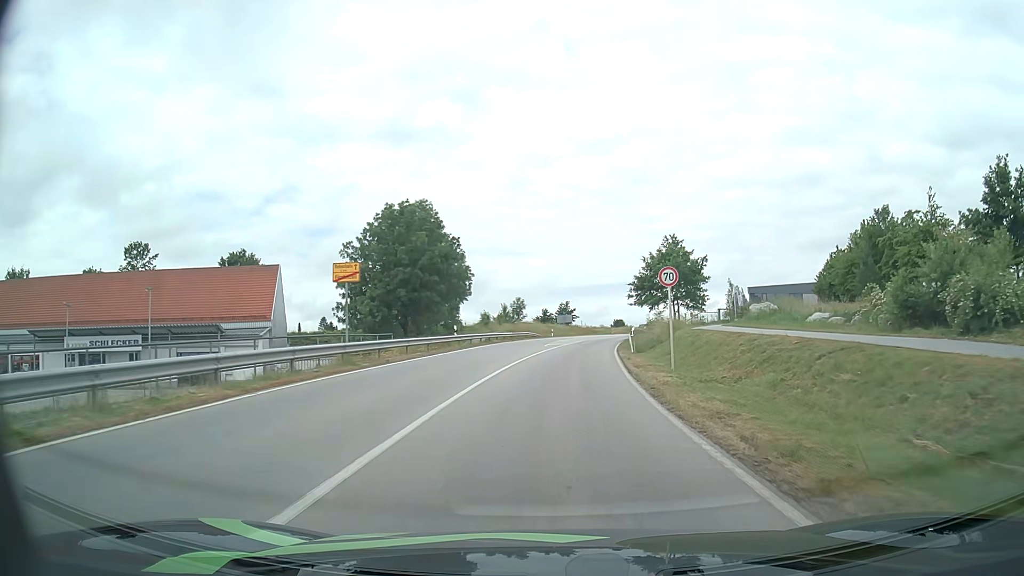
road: secondary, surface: asphalt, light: Day
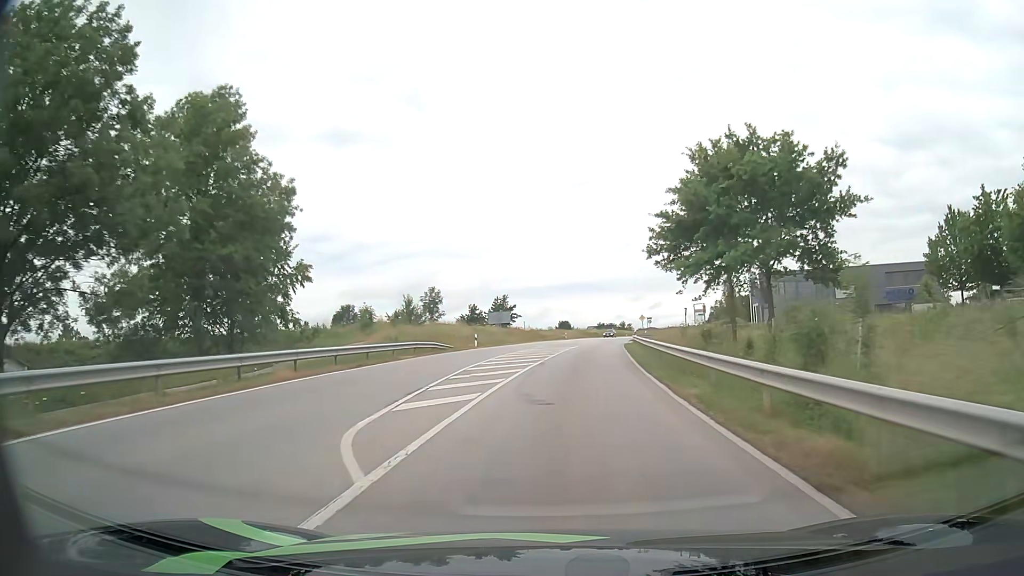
(+1.4, +36.6) m; +5°
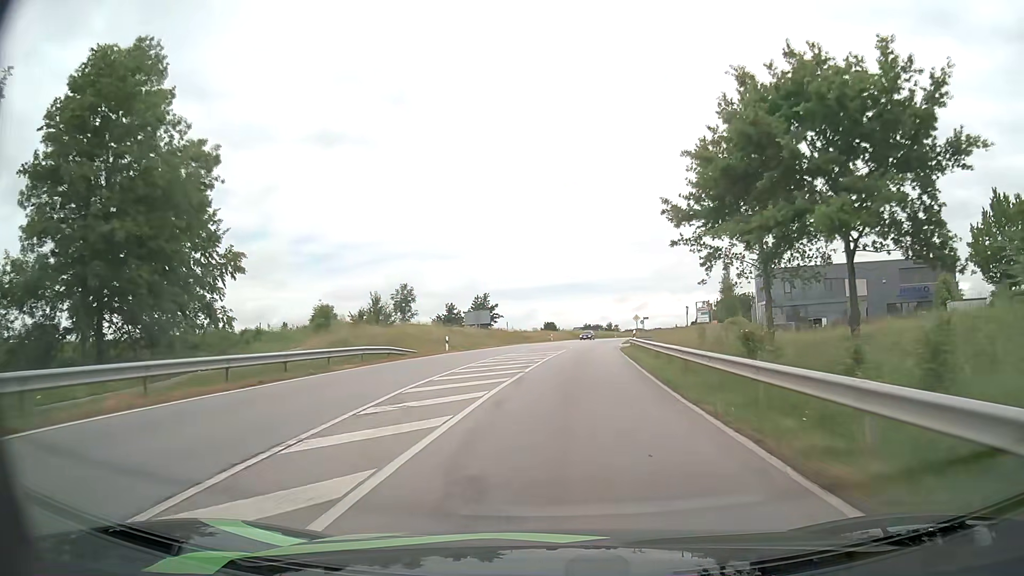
(+0.1, +7.6) m; +1°
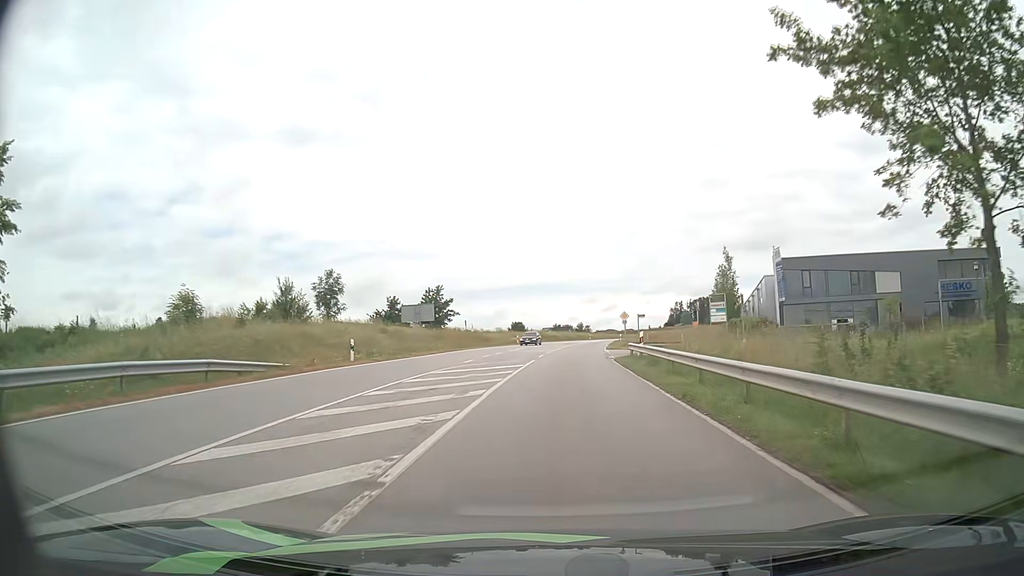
(+0.3, +15.6) m; +2°
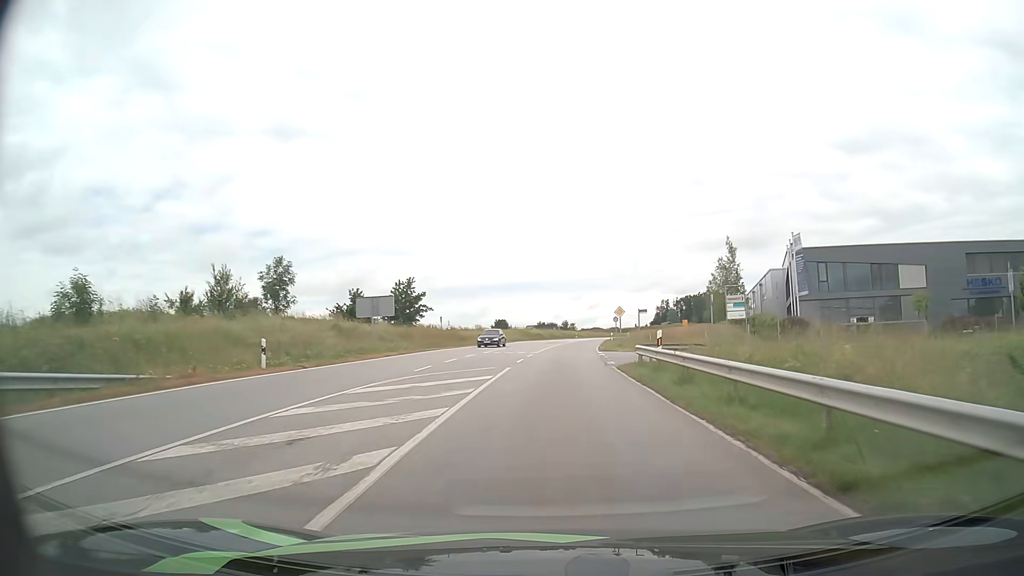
(+0.1, +7.9) m; +2°
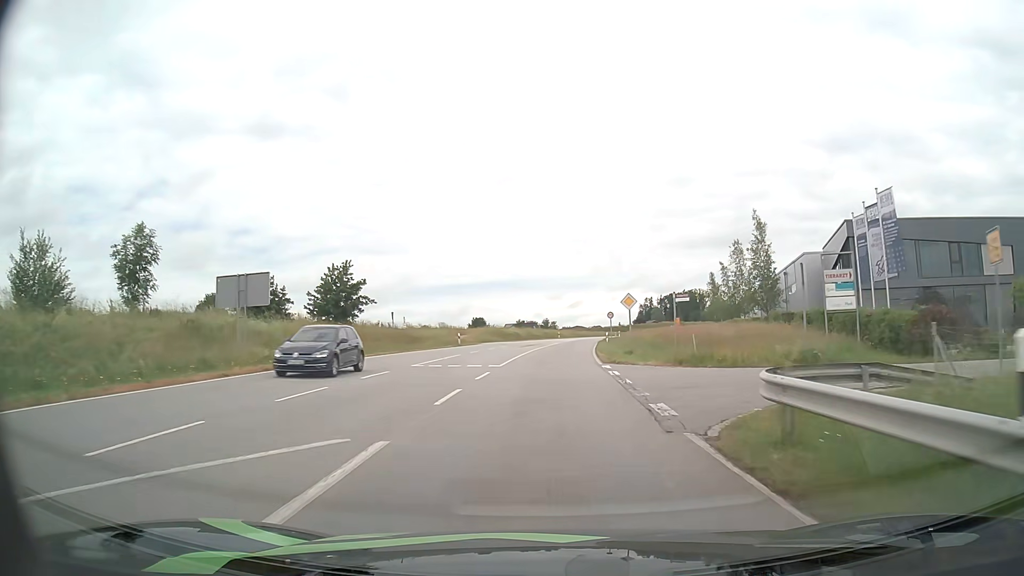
(+0.3, +16.2) m; +2°
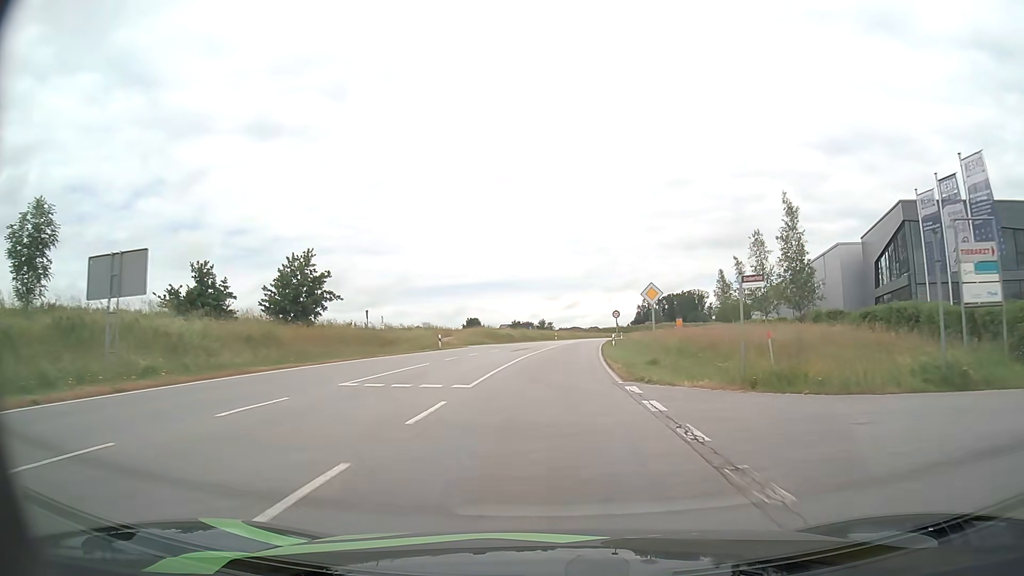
(0.0, +8.2) m; 0°
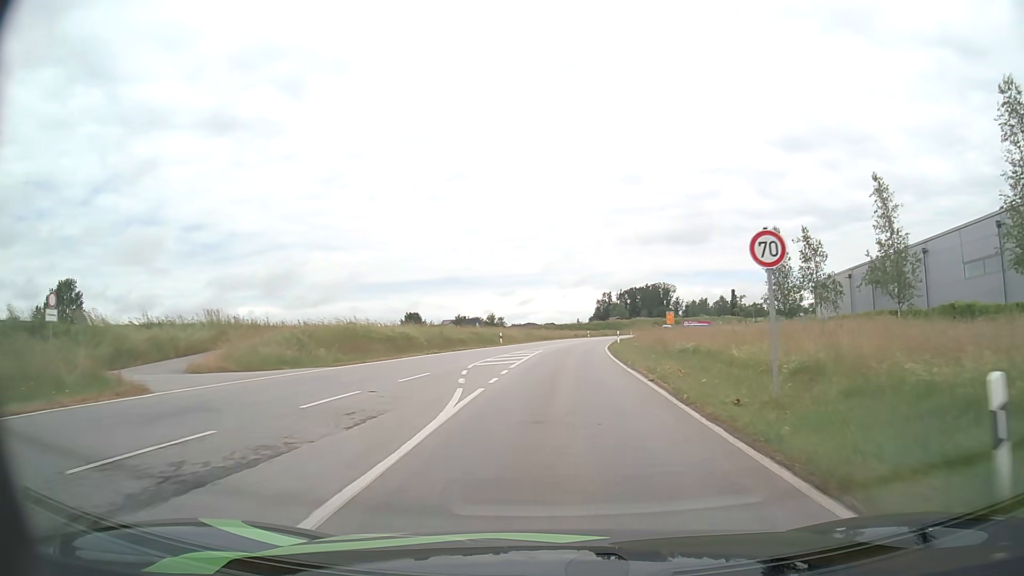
(+1.0, +42.4) m; +4°
(0, +10) (0, +20) (+1, +30) (+2, +40) (+2, +50) (+4, +60) (+5, +70) (+7, +80) (+9, +89) (+11, +99) m
